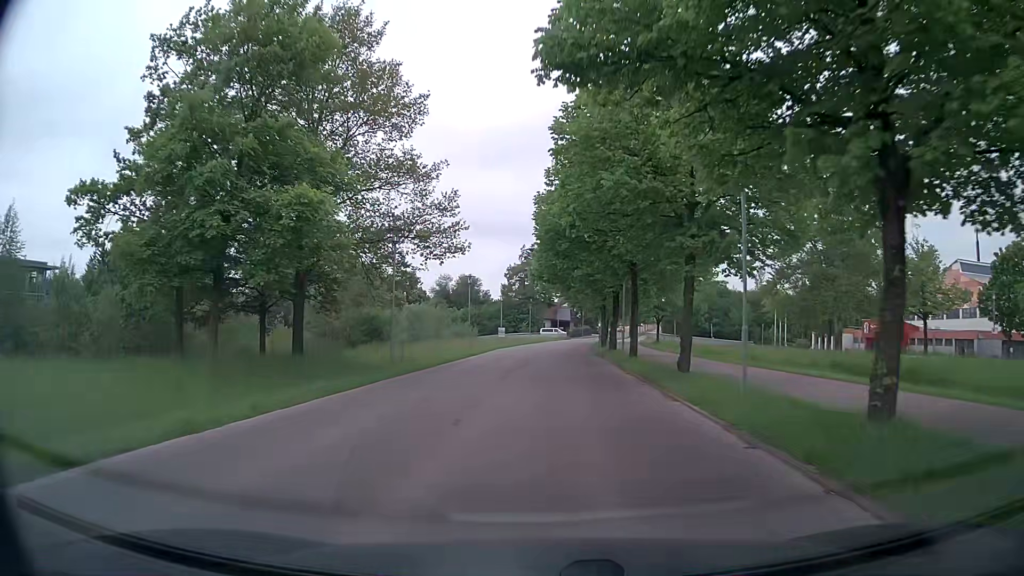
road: tertiary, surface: asphalt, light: Day
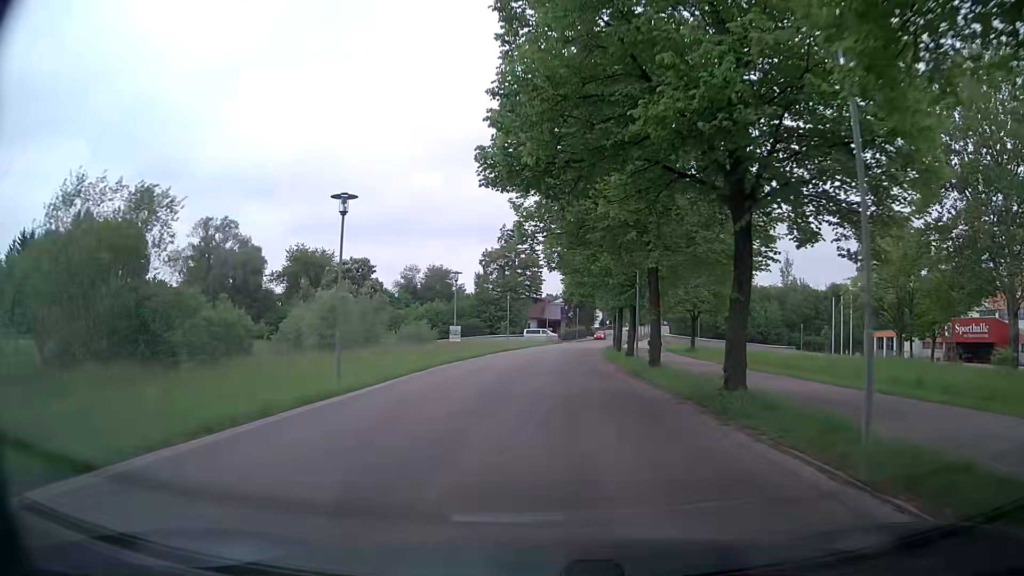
(+0.2, +26.3) m; +1°
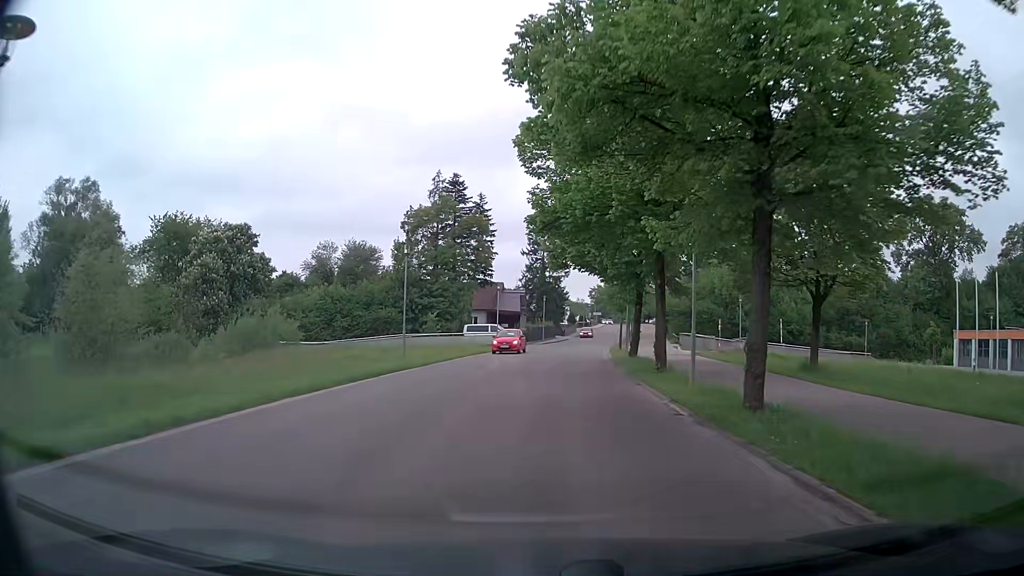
(+1.1, +32.8) m; +4°
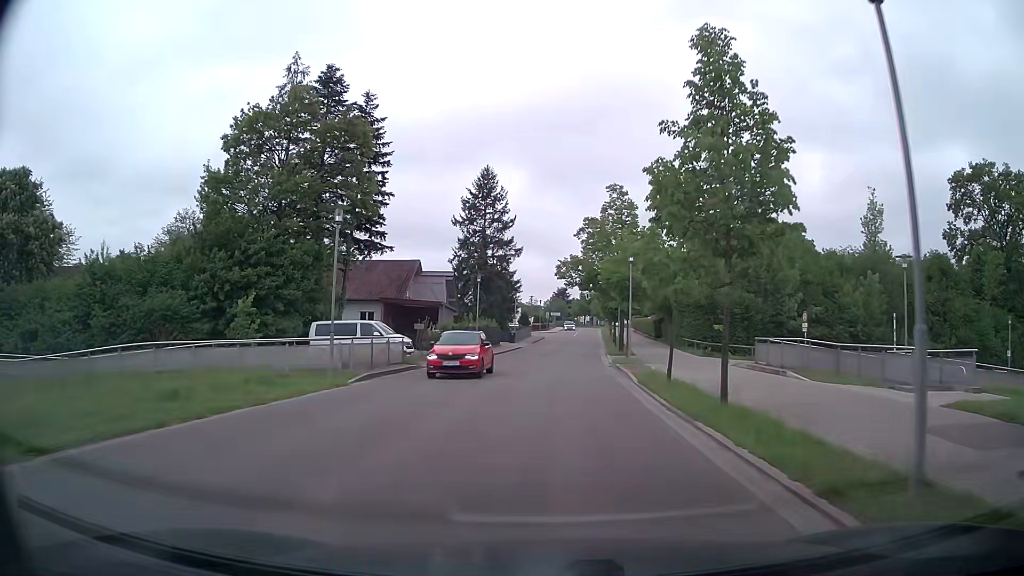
(+1.1, +32.0) m; +4°
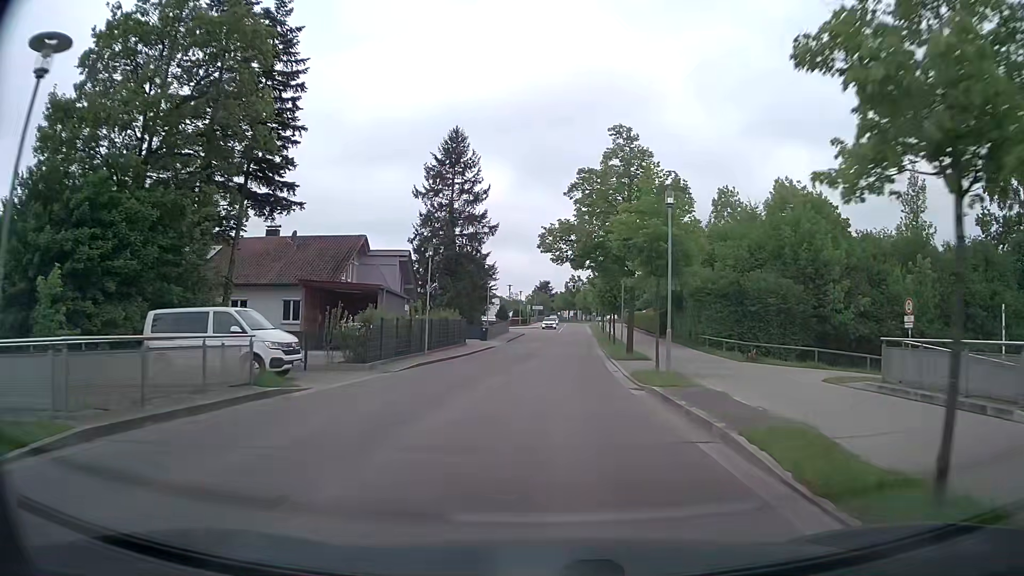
(+0.2, +12.7) m; +2°
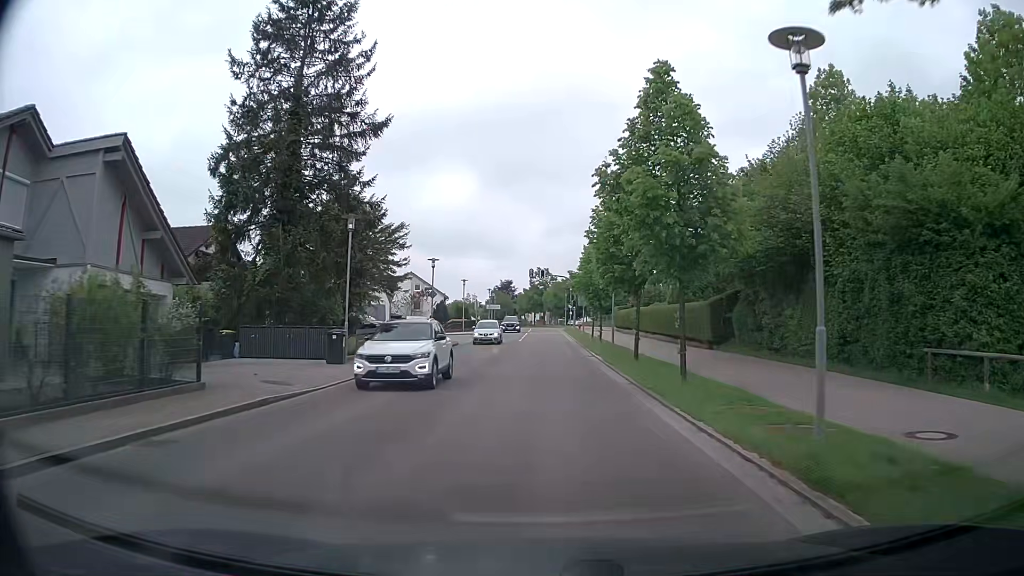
(+0.9, +31.1) m; +3°
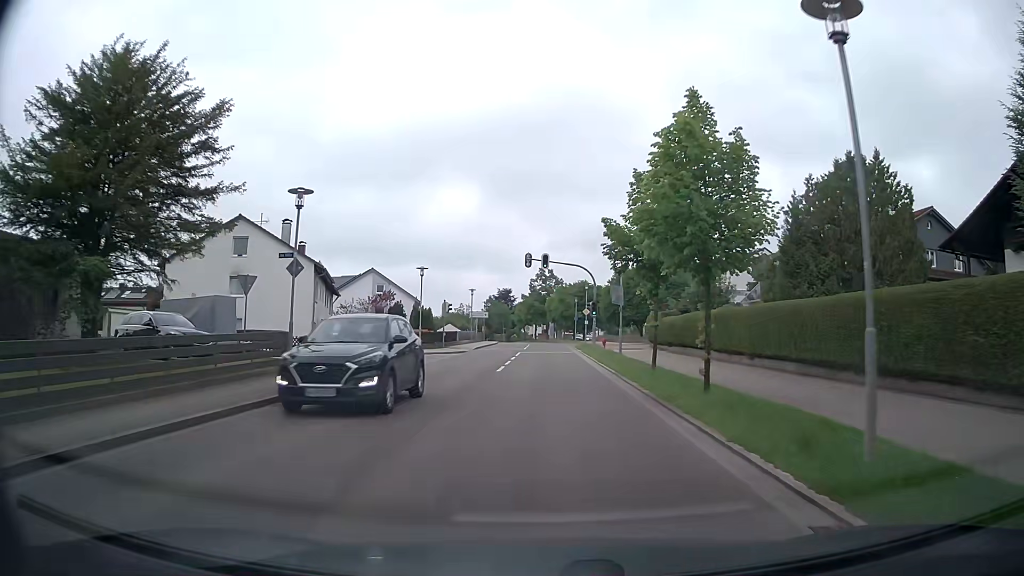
(+0.1, +23.9) m; 0°
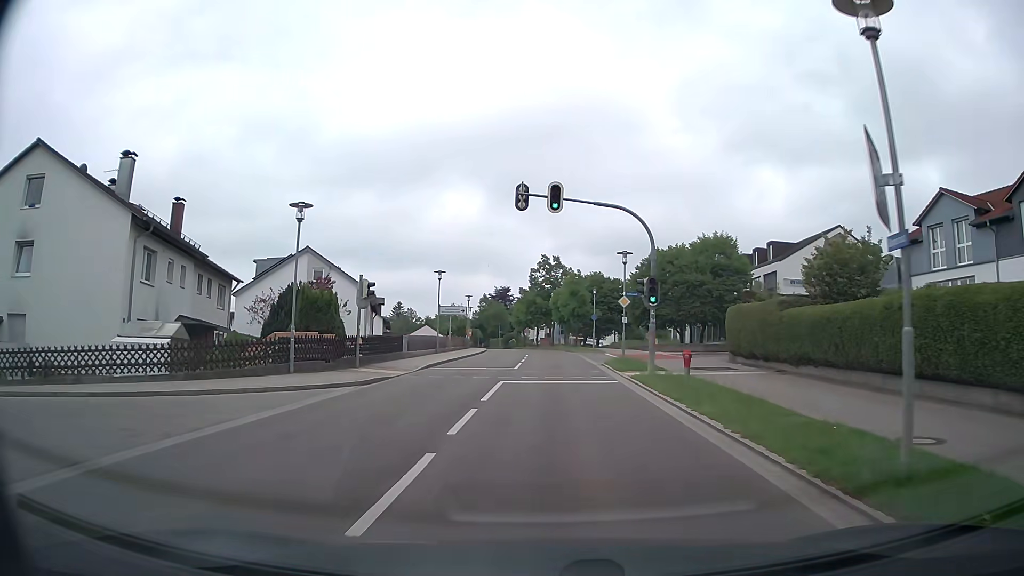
(-0.3, +22.1) m; -1°
